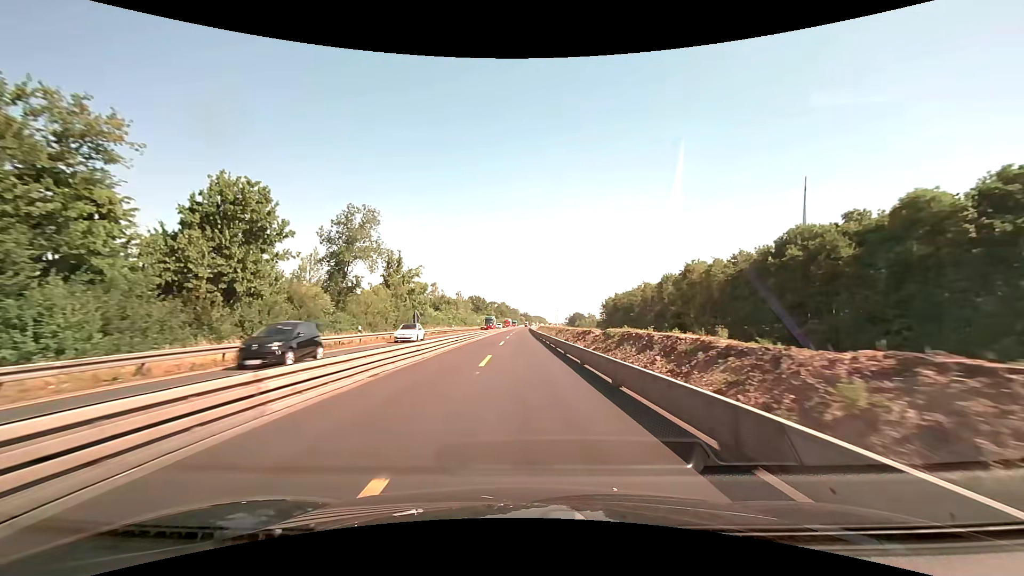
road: motorway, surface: concrete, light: Day
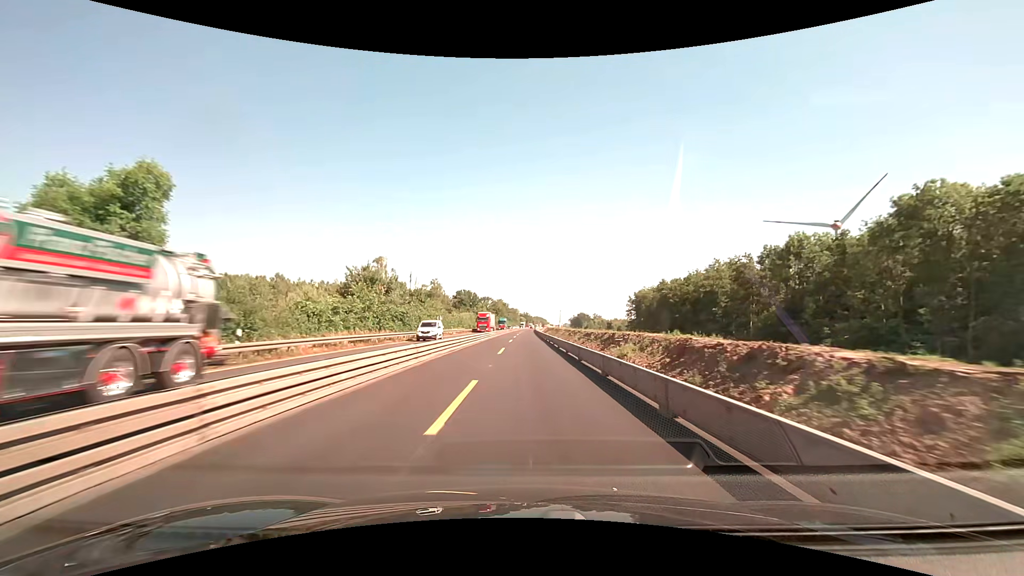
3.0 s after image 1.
(-0.7, +63.6) m; 0°
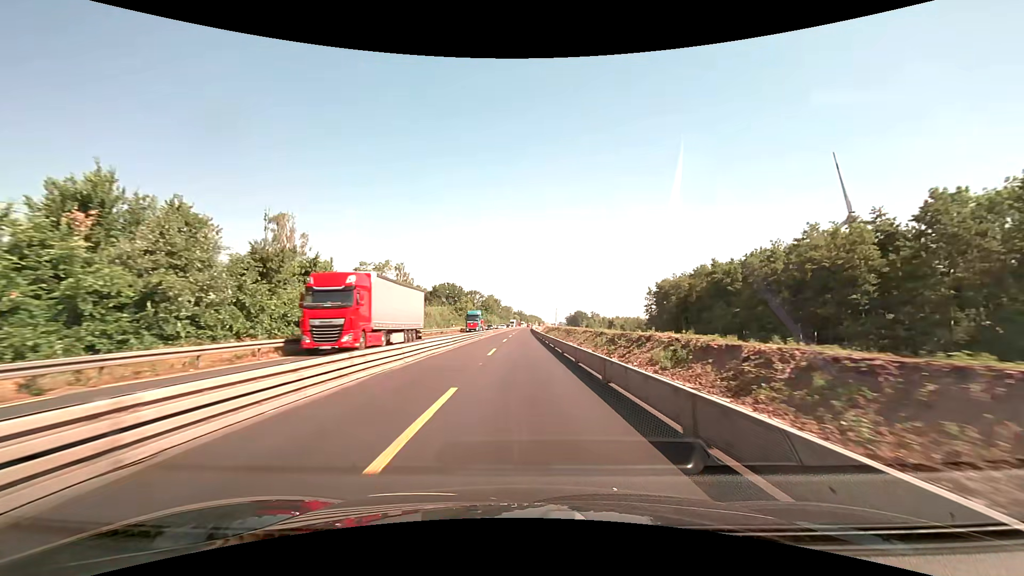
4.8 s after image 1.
(+0.3, +38.1) m; +1°
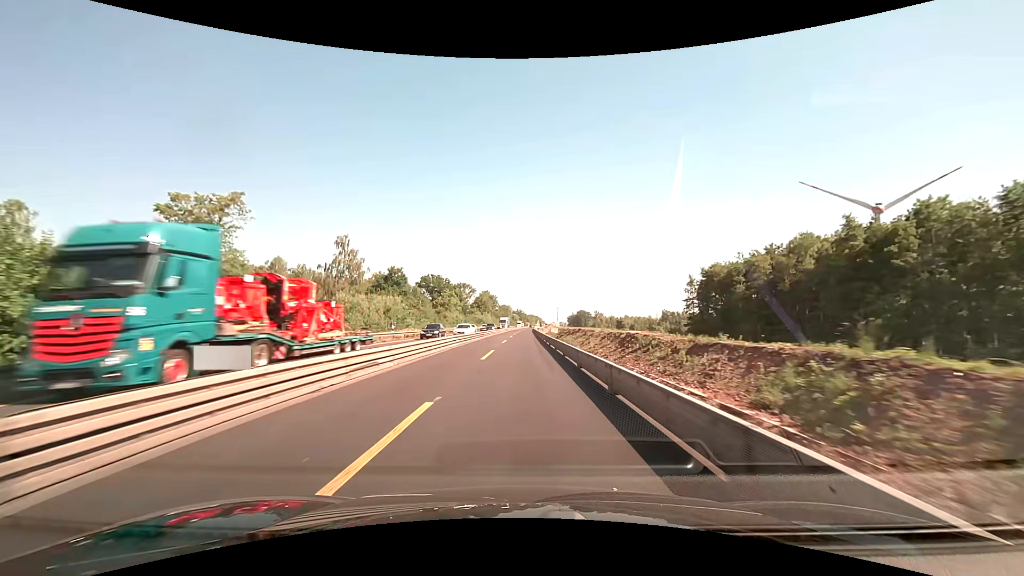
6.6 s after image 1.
(+0.1, +38.1) m; 0°
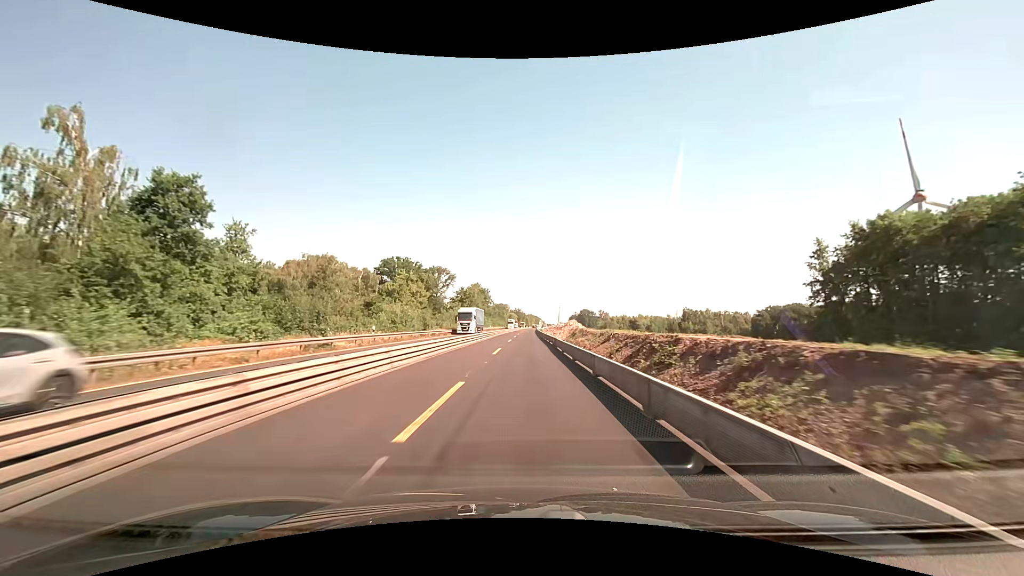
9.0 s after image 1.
(+0.1, +50.6) m; 0°
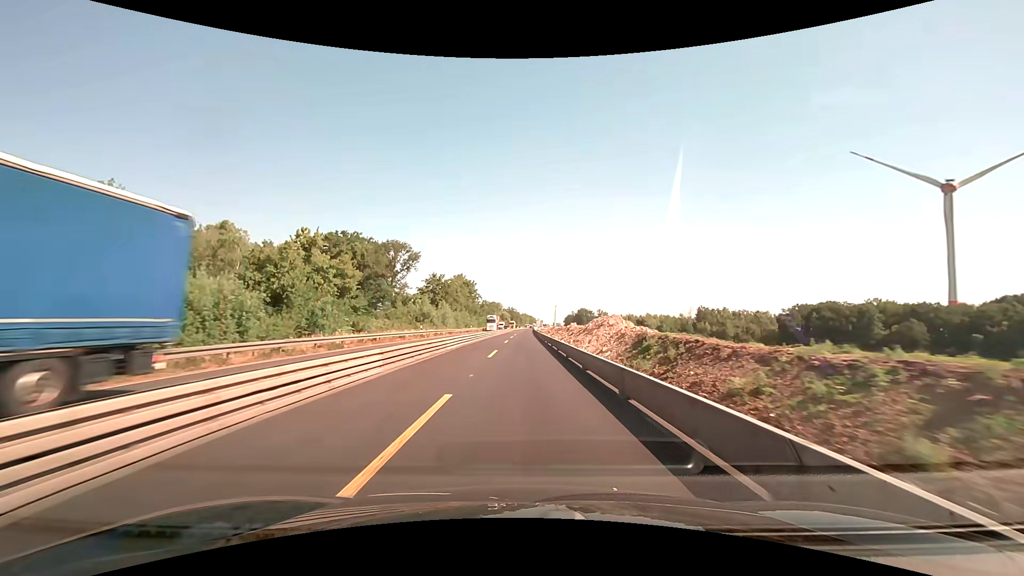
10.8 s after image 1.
(+0.1, +38.0) m; +1°
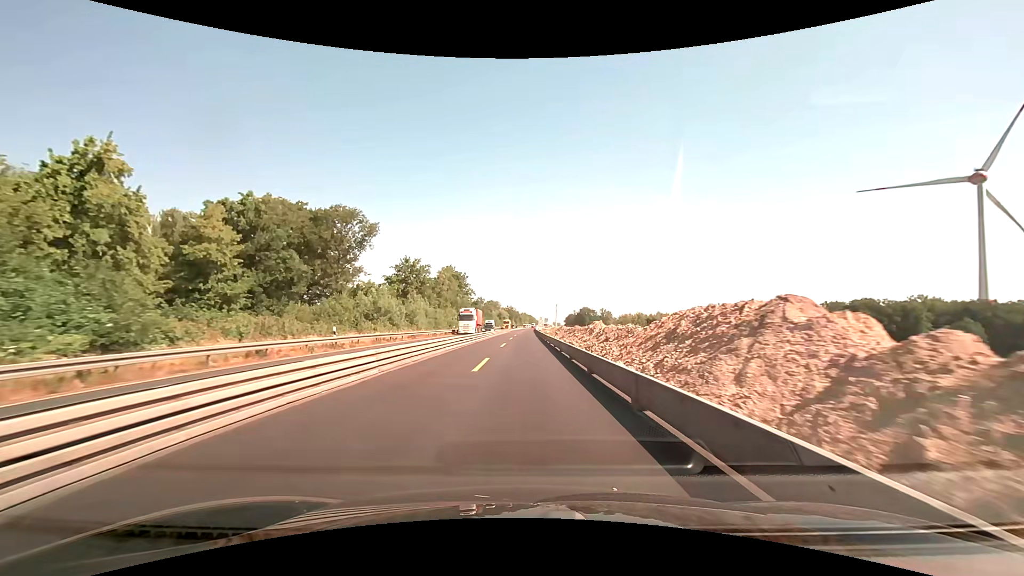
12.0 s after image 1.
(0.0, +25.3) m; 0°
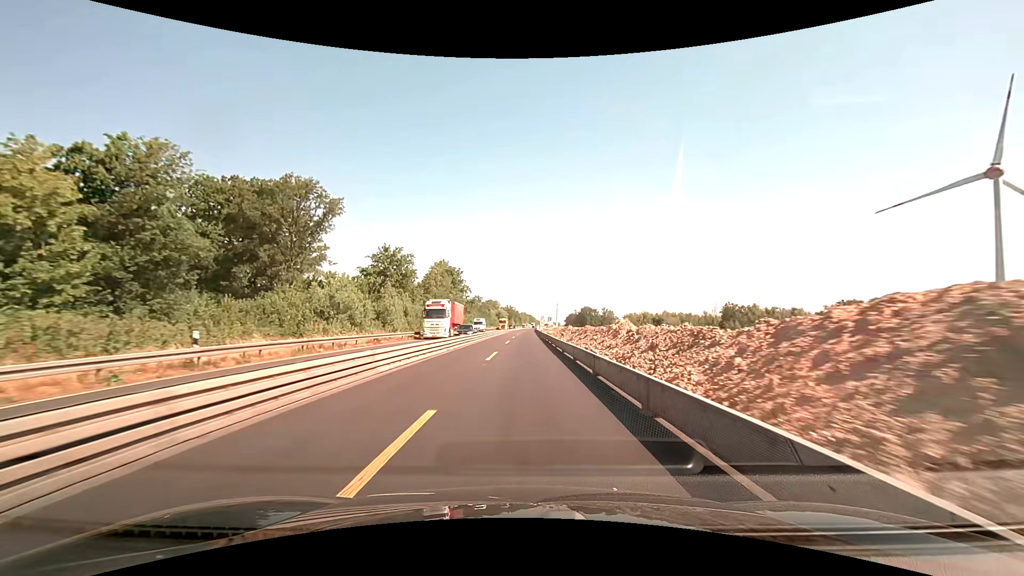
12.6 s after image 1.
(0.0, +12.7) m; 0°
(0, +10) (0, +20) (0, +30) (0, +40) (0, +50) (0, +60) (+1, +70) (+1, +80) (+1, +90) (+1, +100) m
